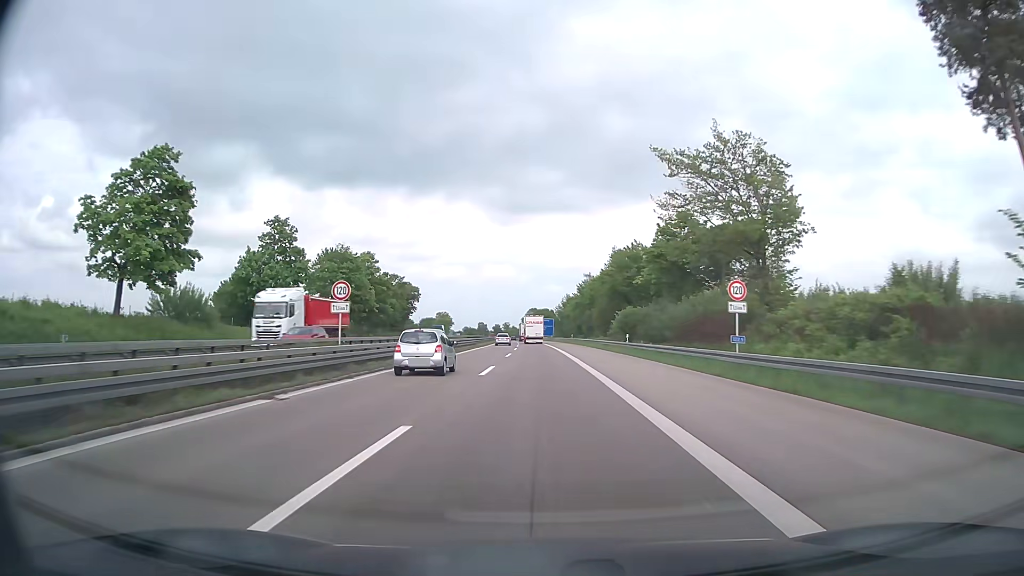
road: motorway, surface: asphalt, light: Day
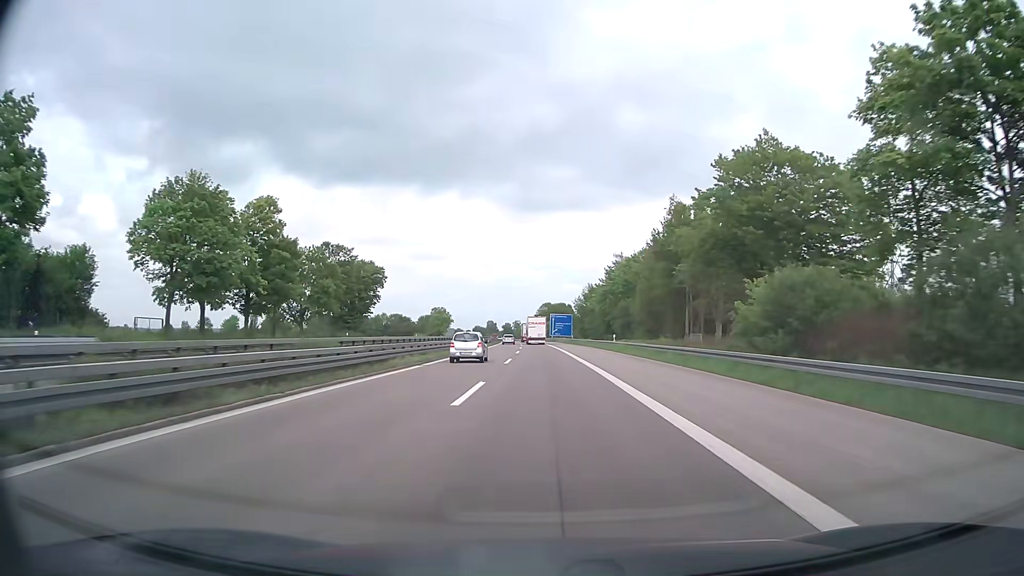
(-0.5, +44.7) m; -1°
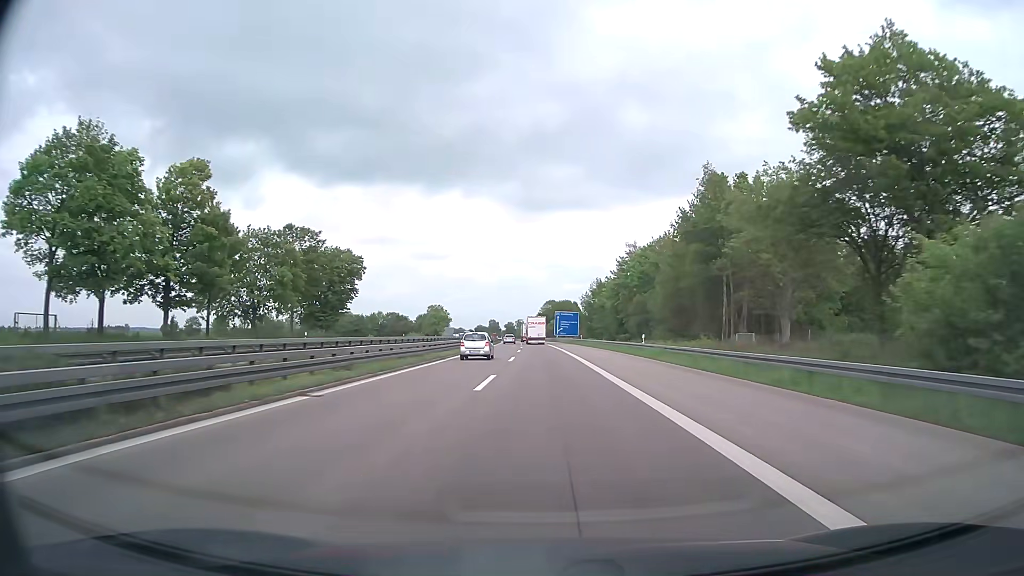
(0.0, +14.9) m; 0°
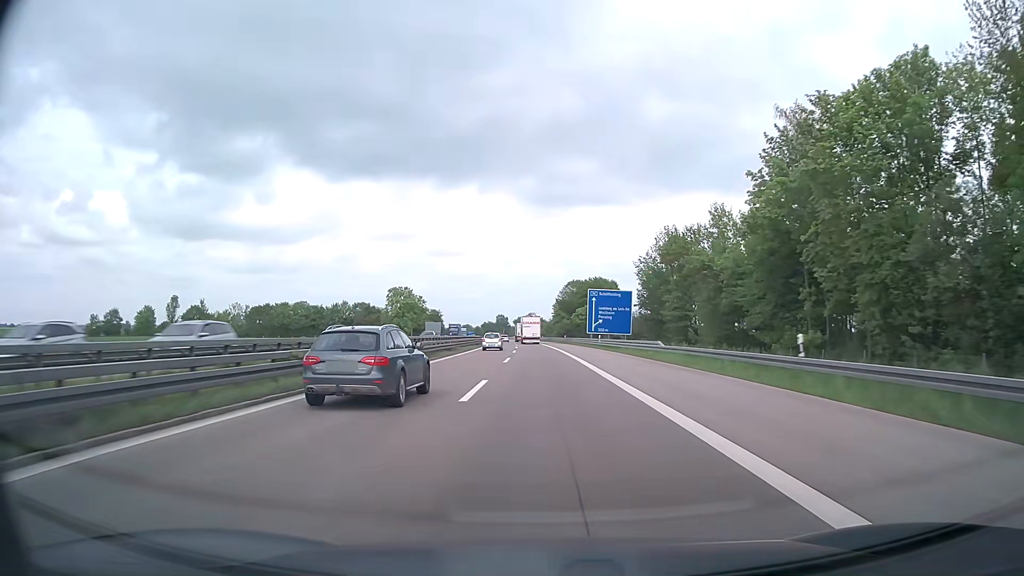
(-1.1, +75.0) m; -1°
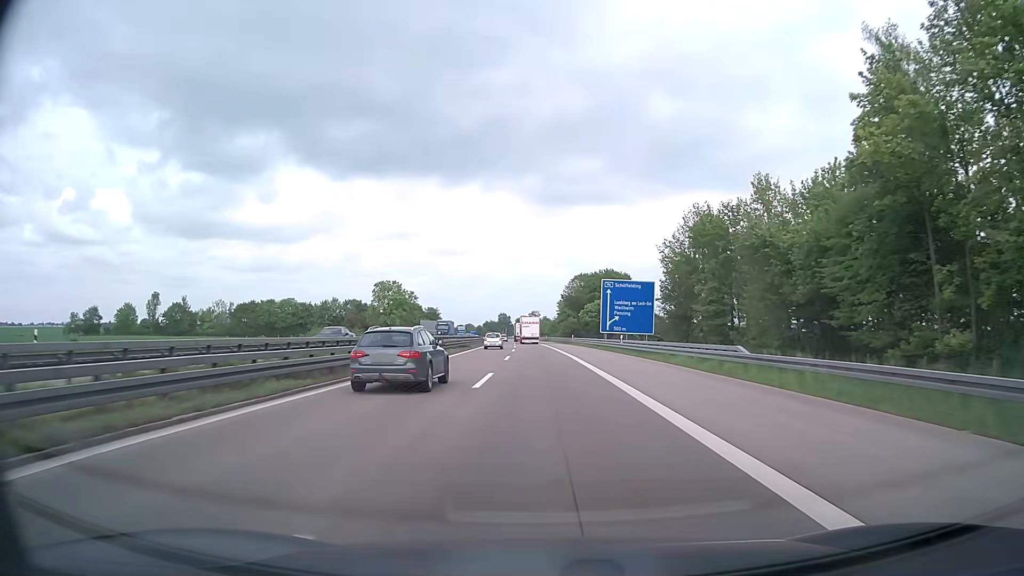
(0.0, +15.1) m; 0°
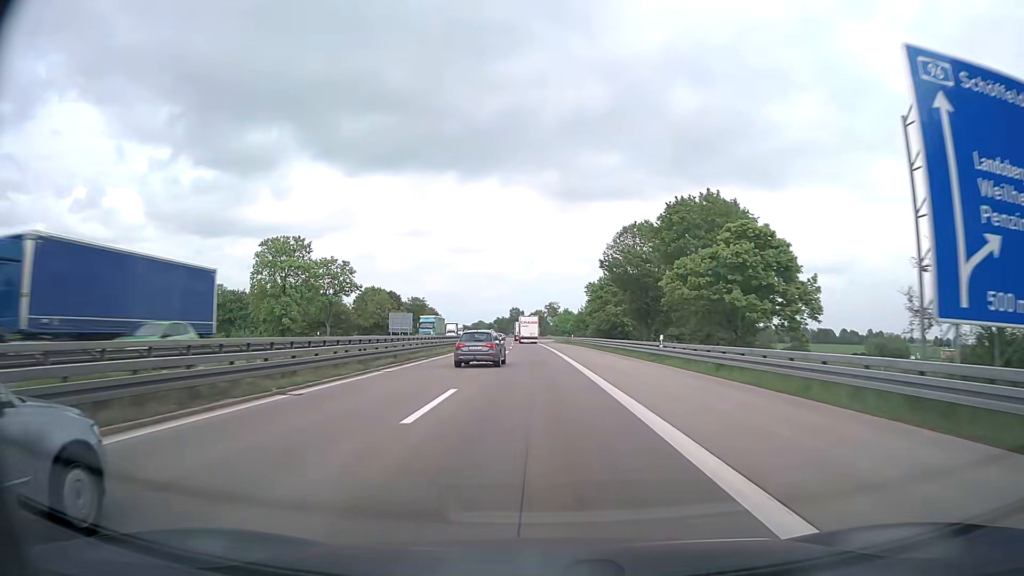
(-0.6, +60.6) m; -2°
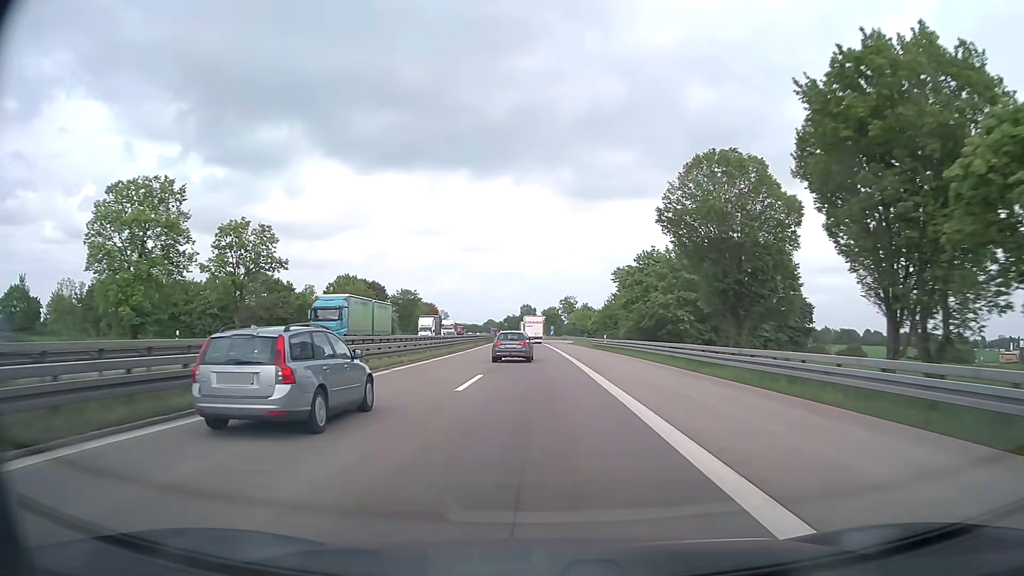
(-0.3, +30.5) m; -1°
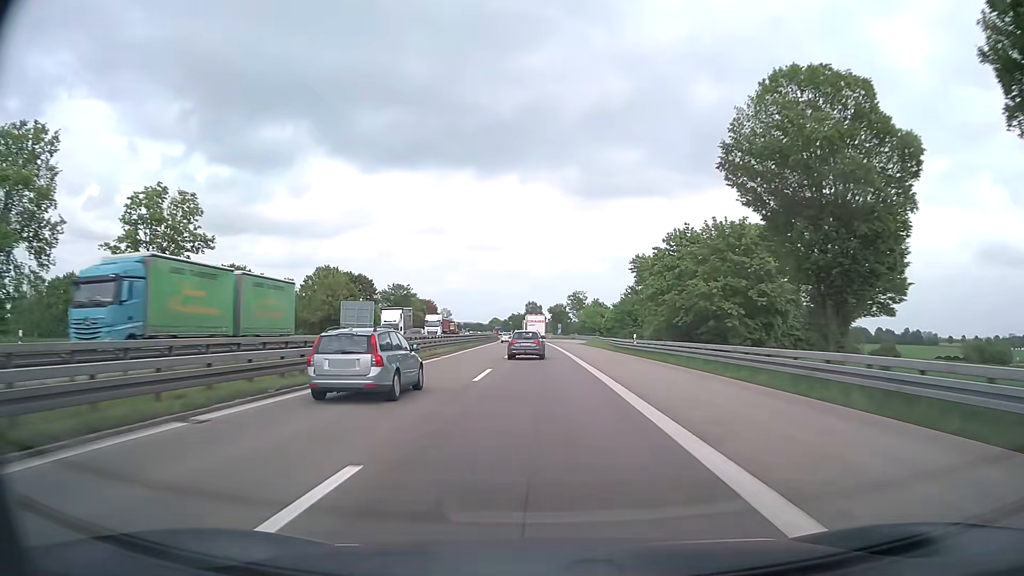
(-0.1, +15.2) m; -1°
(0, +10) (0, +20) (0, +30) (0, +40) (0, +50) (0, +60) (0, +70) (-1, +80) (-1, +90) (-1, +100) m
